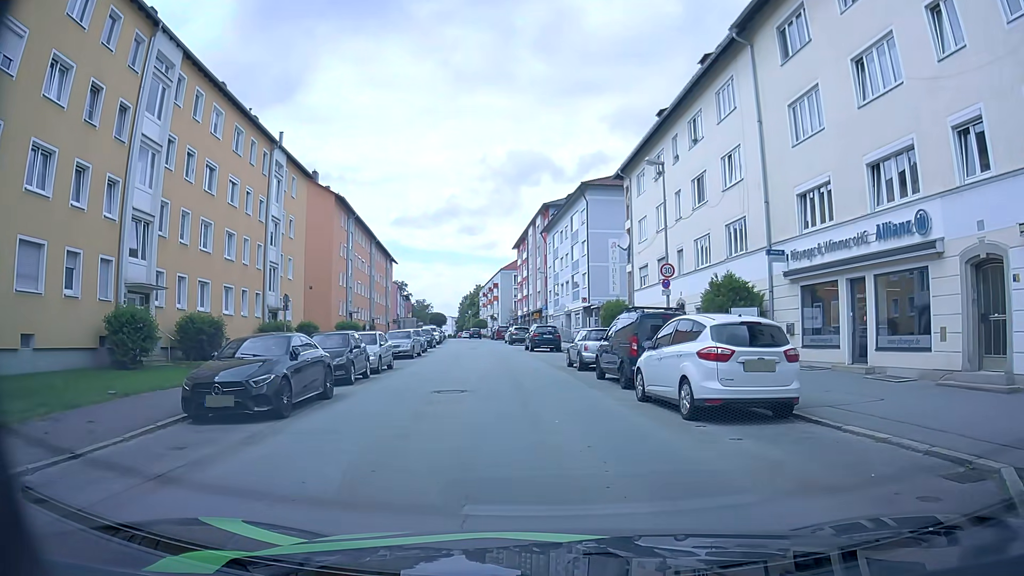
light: Day
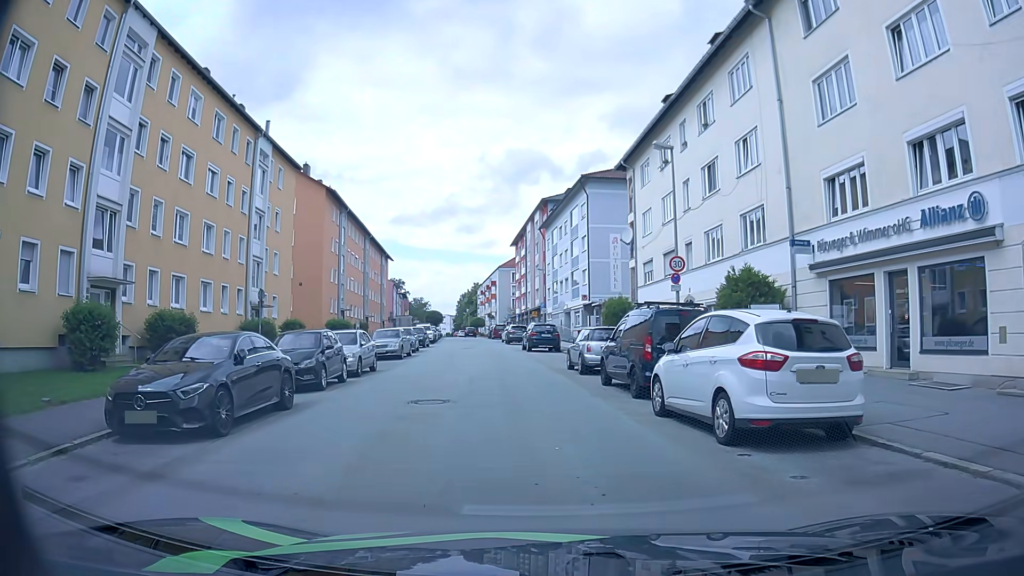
(0.0, +2.3) m; +1°
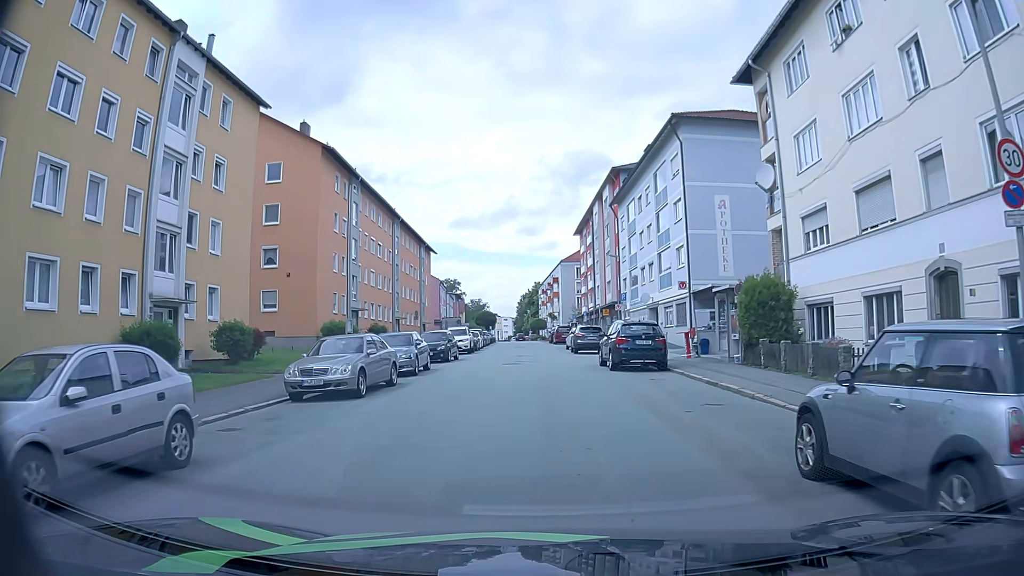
(-0.9, +16.5) m; -5°
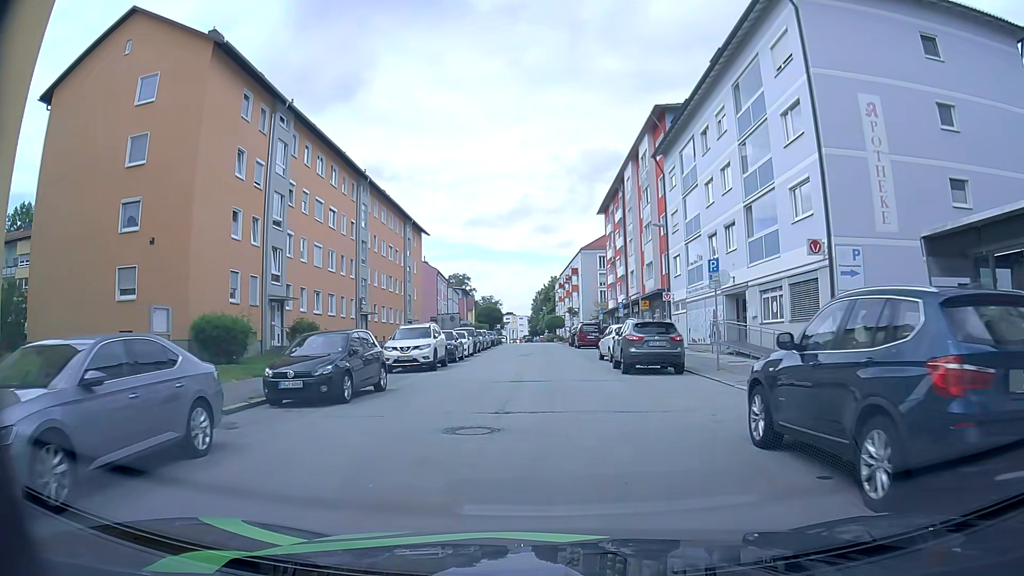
(-0.1, +17.9) m; -1°
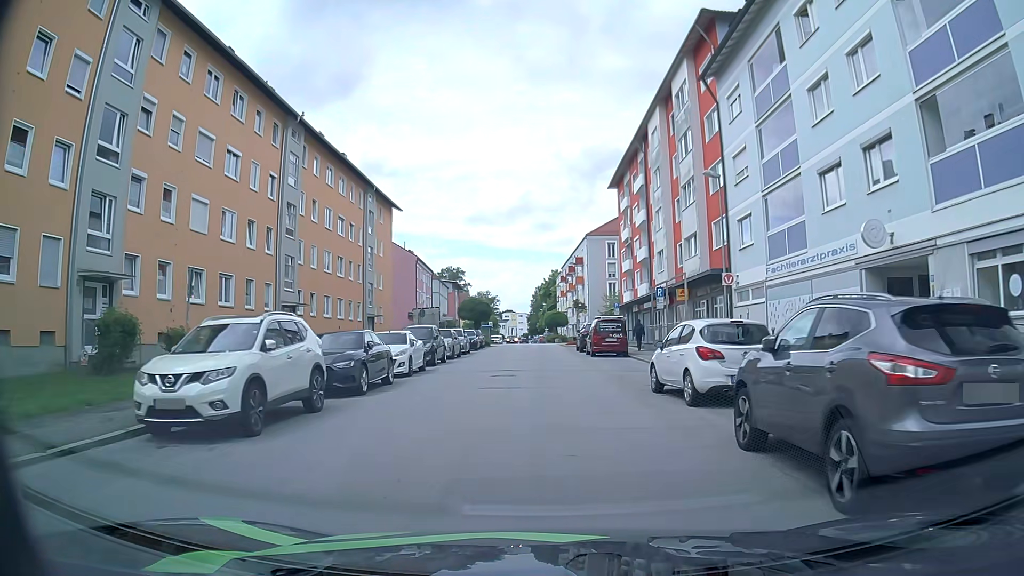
(-0.1, +15.0) m; 0°
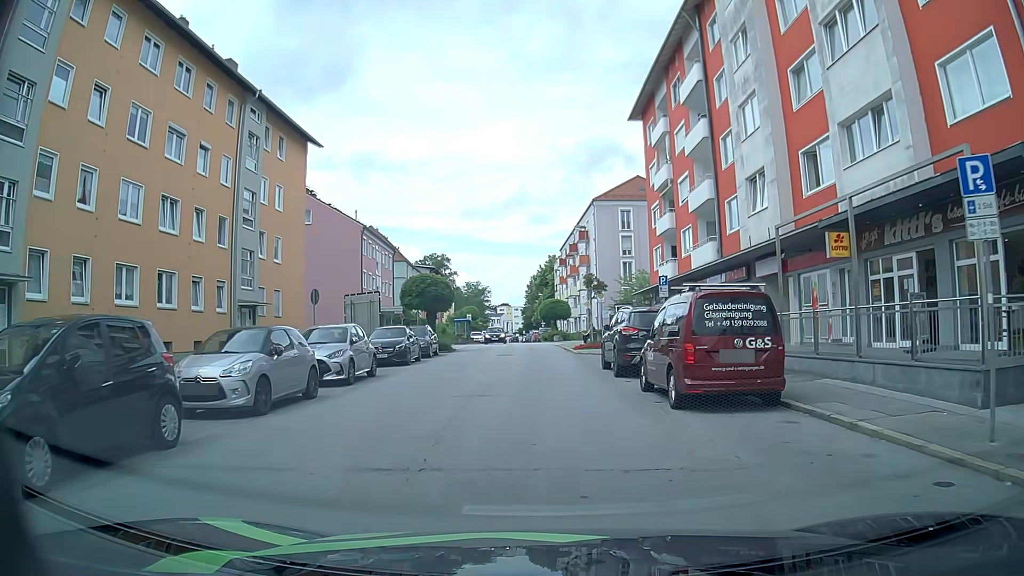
(0.0, +21.3) m; 0°
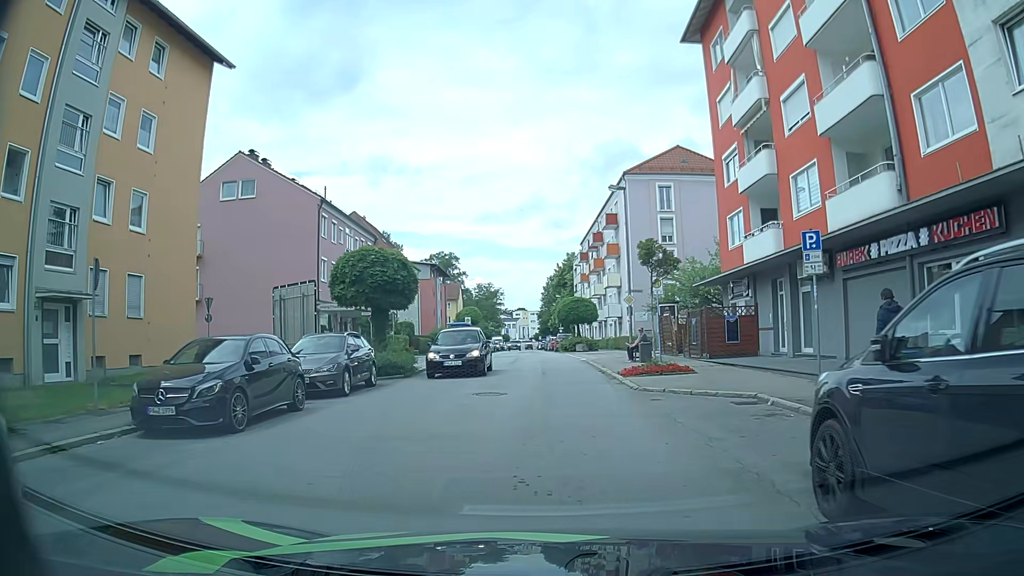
(-0.3, +14.8) m; -1°
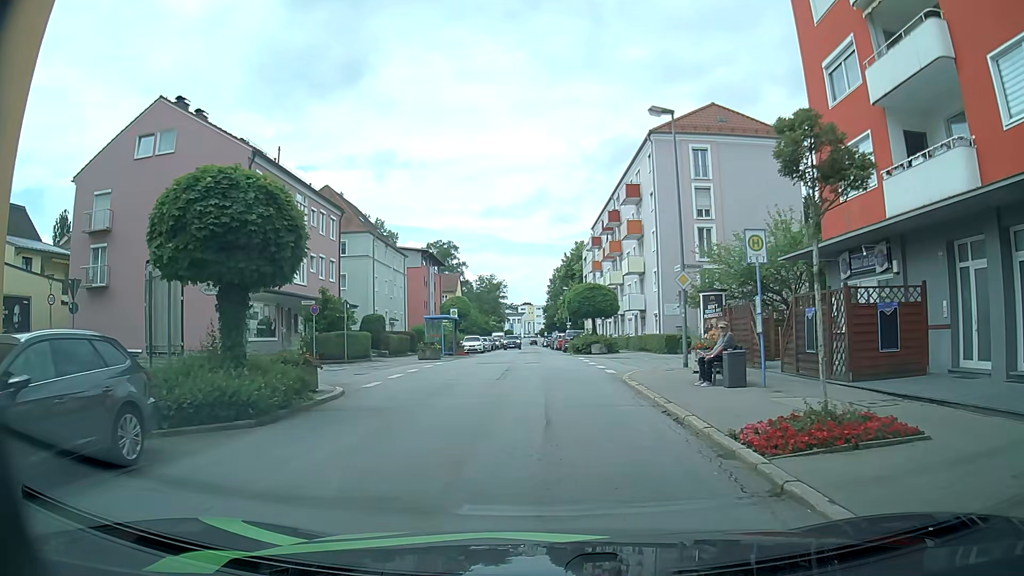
(-0.2, +11.4) m; -2°
